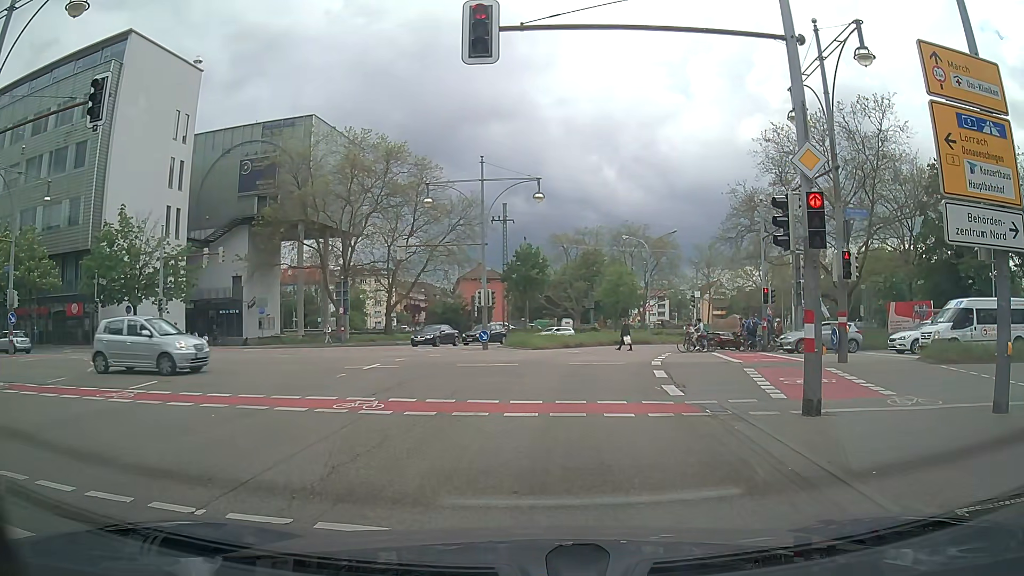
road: primary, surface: asphalt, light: Day
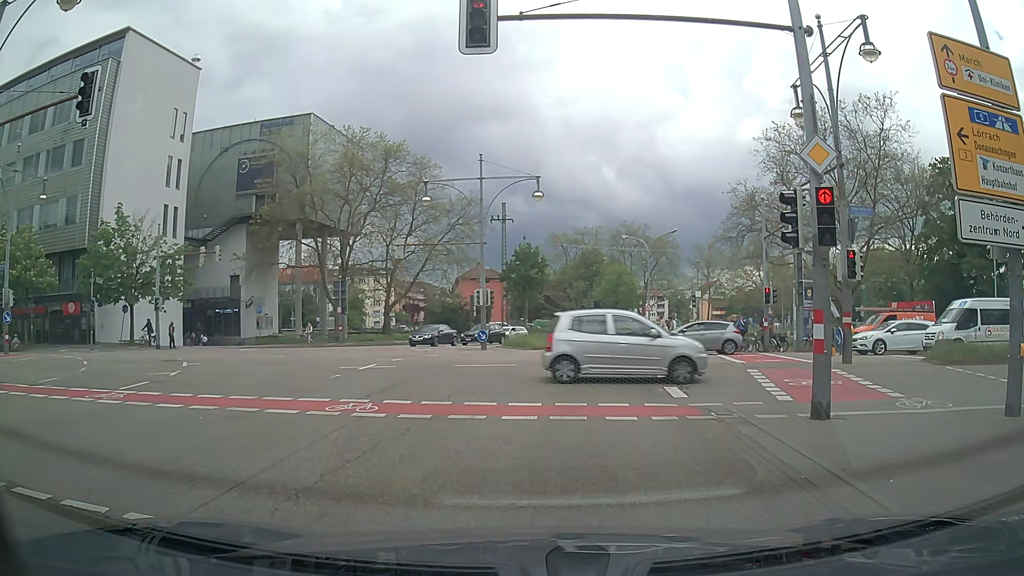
(0.0, +0.4) m; 0°
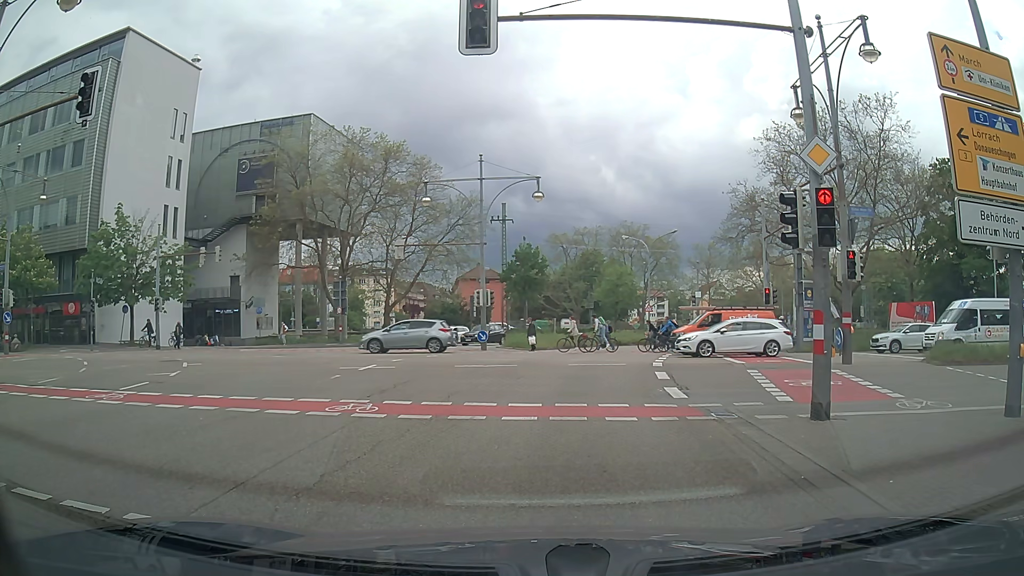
(0.0, +0.1) m; 0°
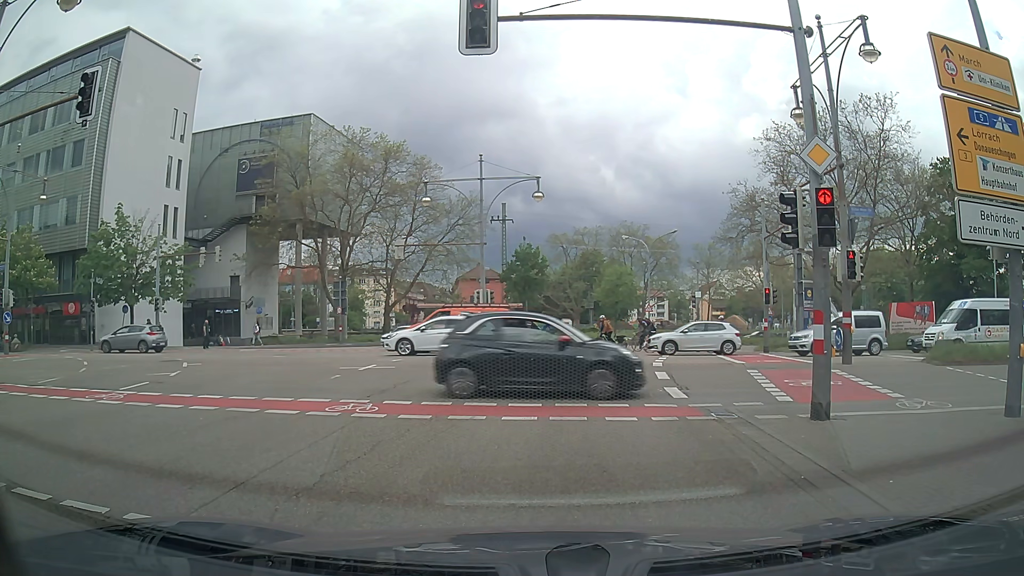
(0.0, 0.0) m; 0°
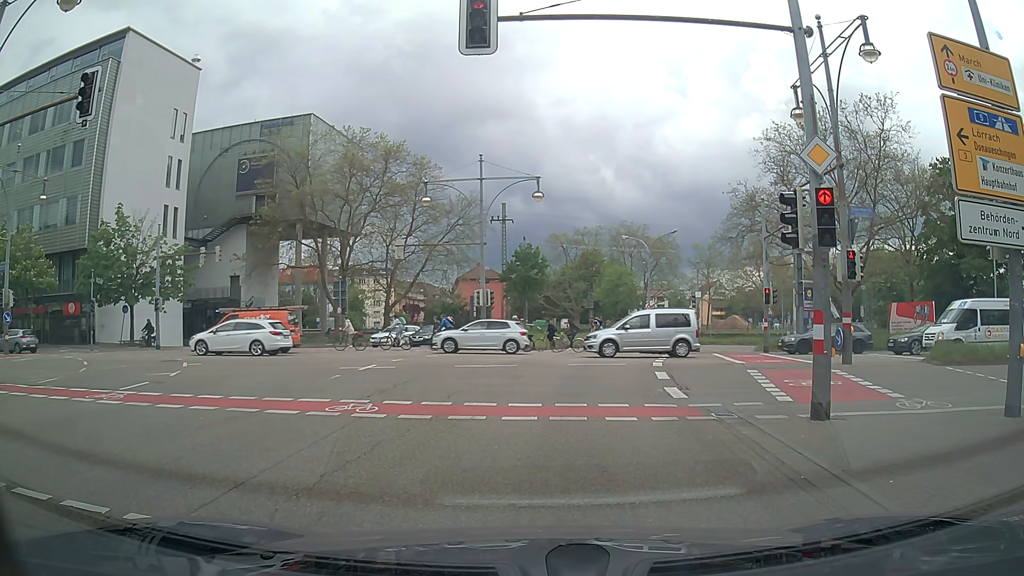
(0.0, 0.0) m; 0°
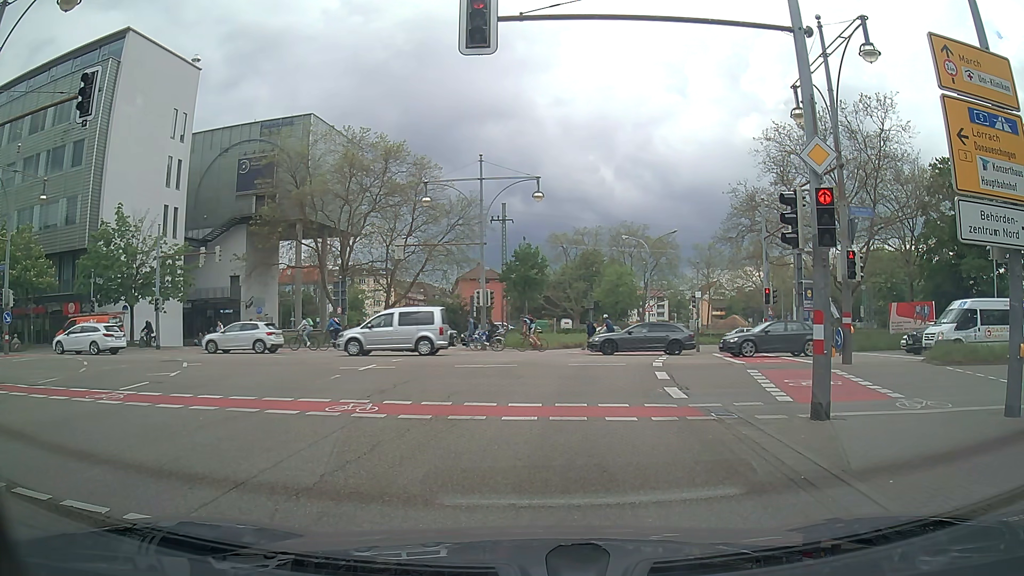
(0.0, 0.0) m; 0°
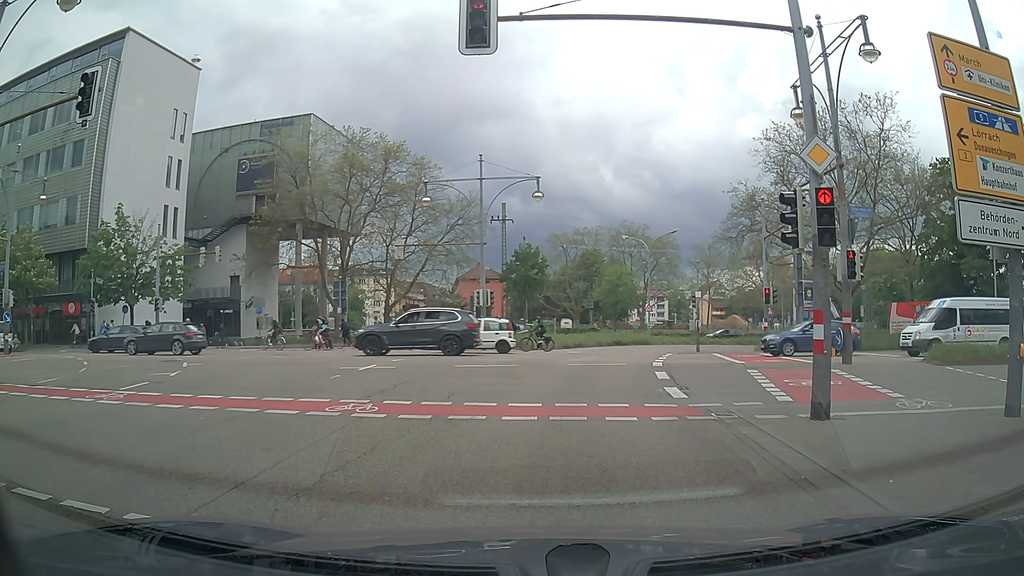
(0.0, 0.0) m; 0°
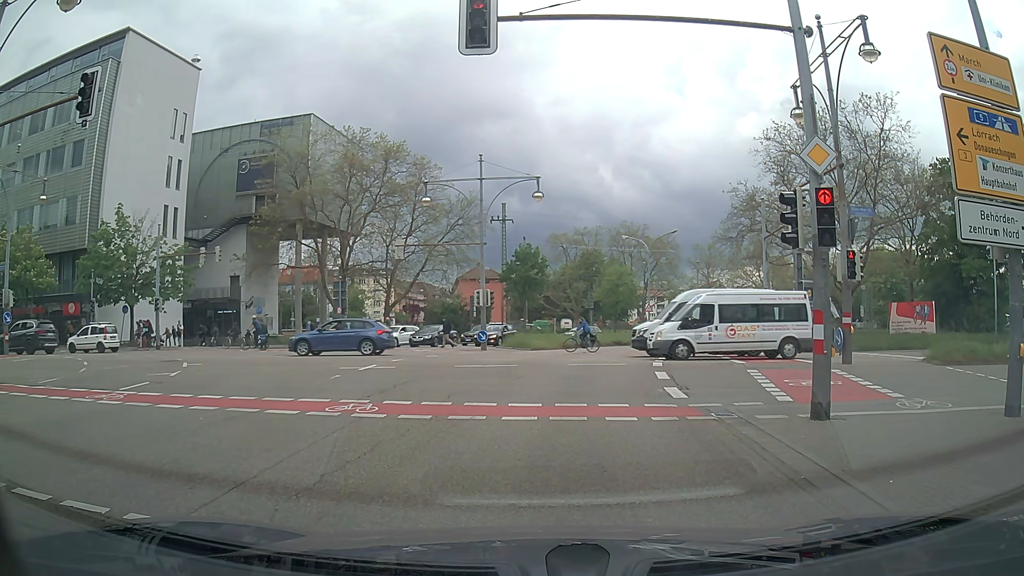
(0.0, 0.0) m; 0°
(+1, +10) (+2, +20) (+4, +30) (+7, +39) (+11, +48) (+17, +56) (+25, +62) (+35, +64) (+45, +64) (+55, +63) m
